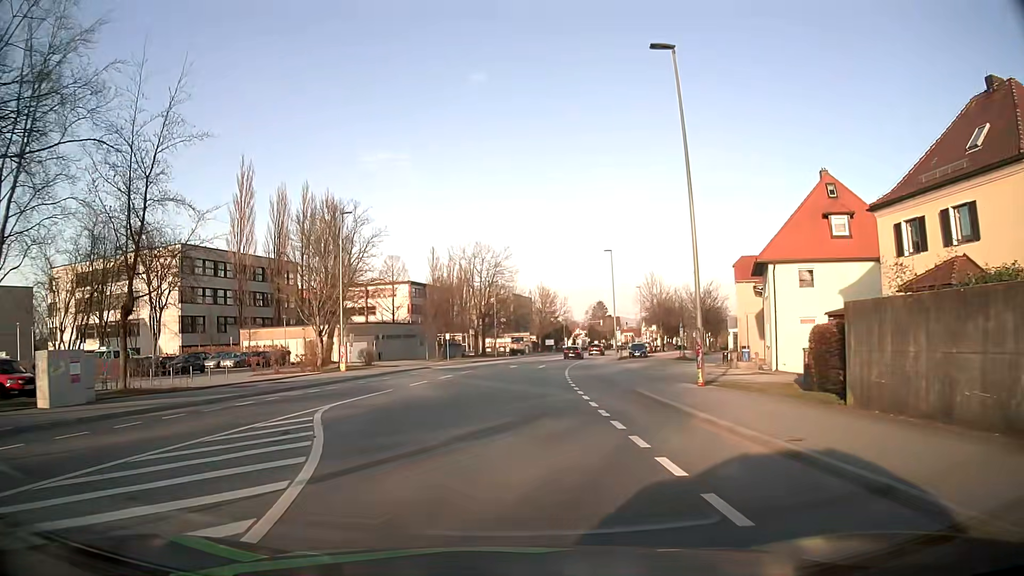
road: tertiary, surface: asphalt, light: Day
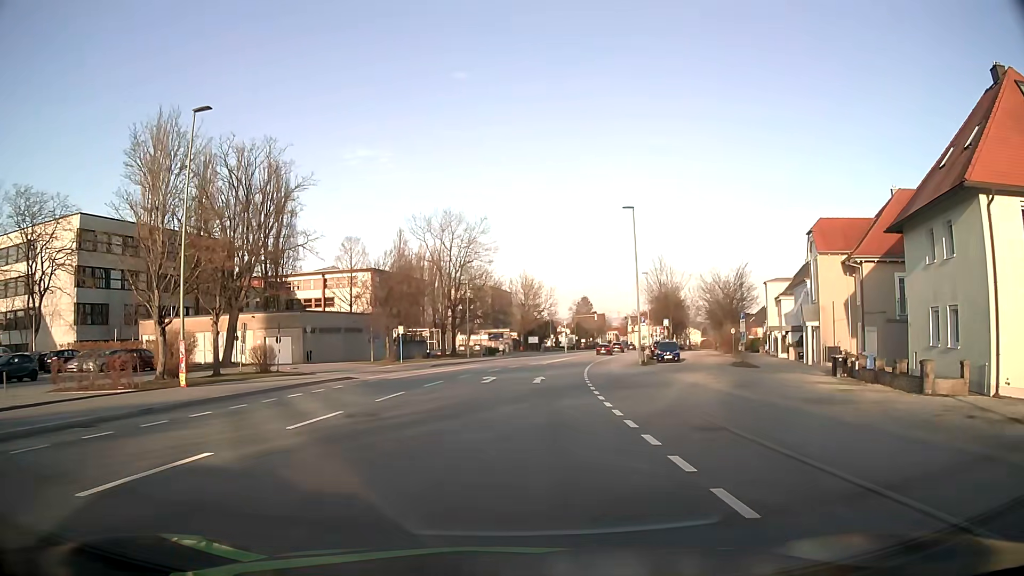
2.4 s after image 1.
(+0.2, +19.9) m; +2°
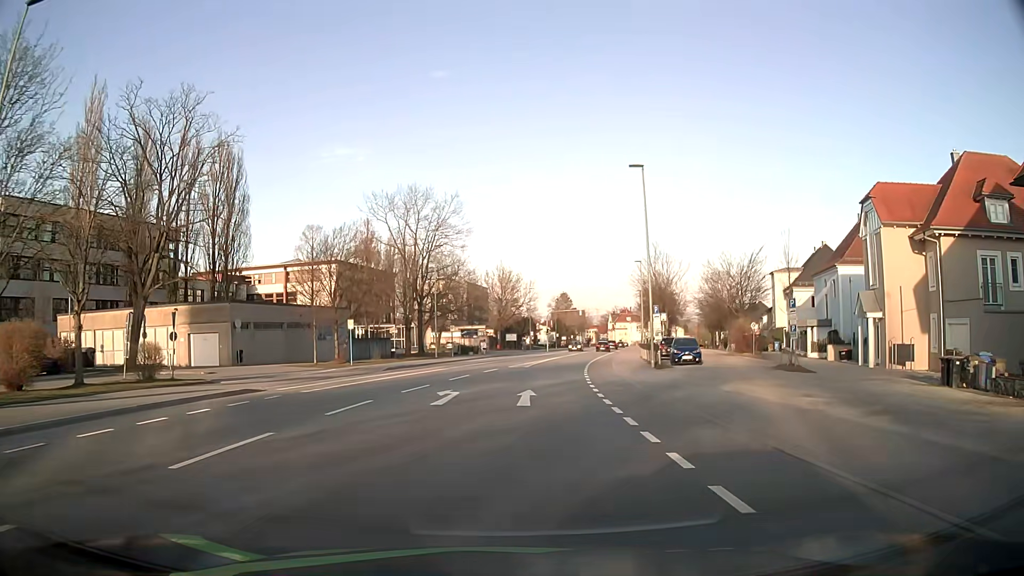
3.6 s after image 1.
(+0.1, +10.1) m; +2°
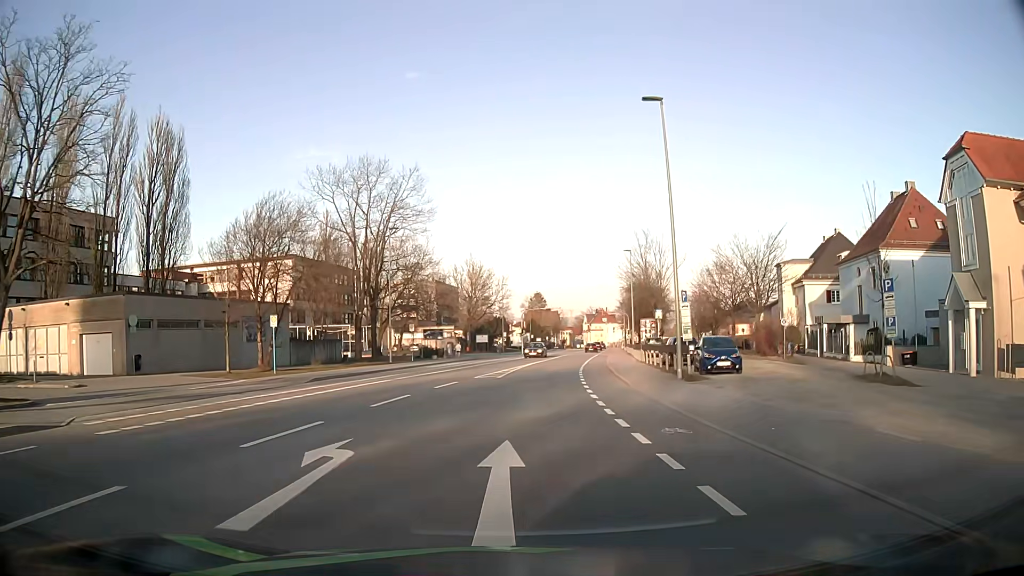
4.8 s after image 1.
(+0.2, +10.2) m; +2°
(0, +10) (+1, +20) (+2, +30) (+3, +40) (+4, +50) (+5, +60) (+7, +70) (+8, +79) (+10, +89) (+12, +99) m
